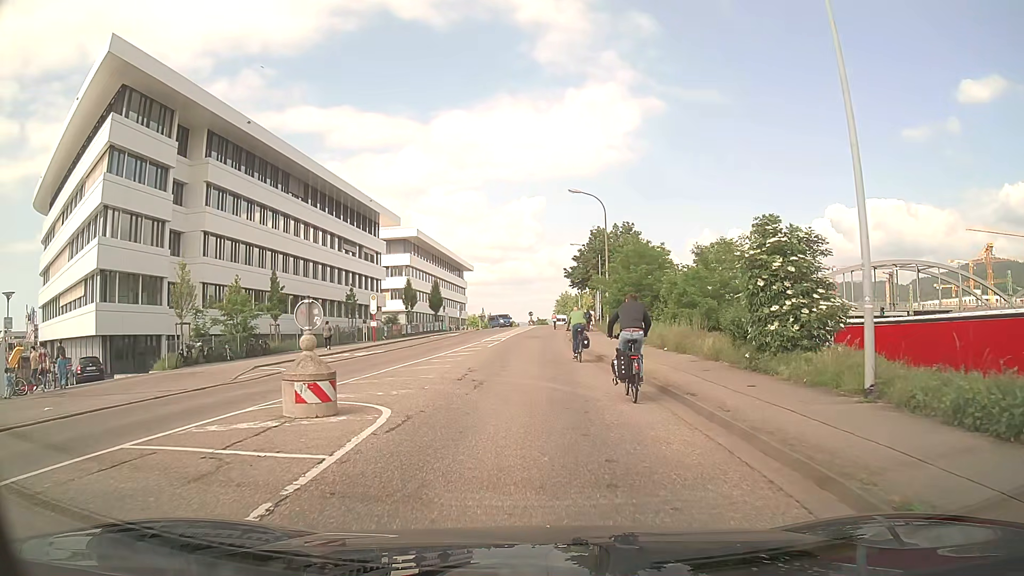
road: unclassified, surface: asphalt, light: Day
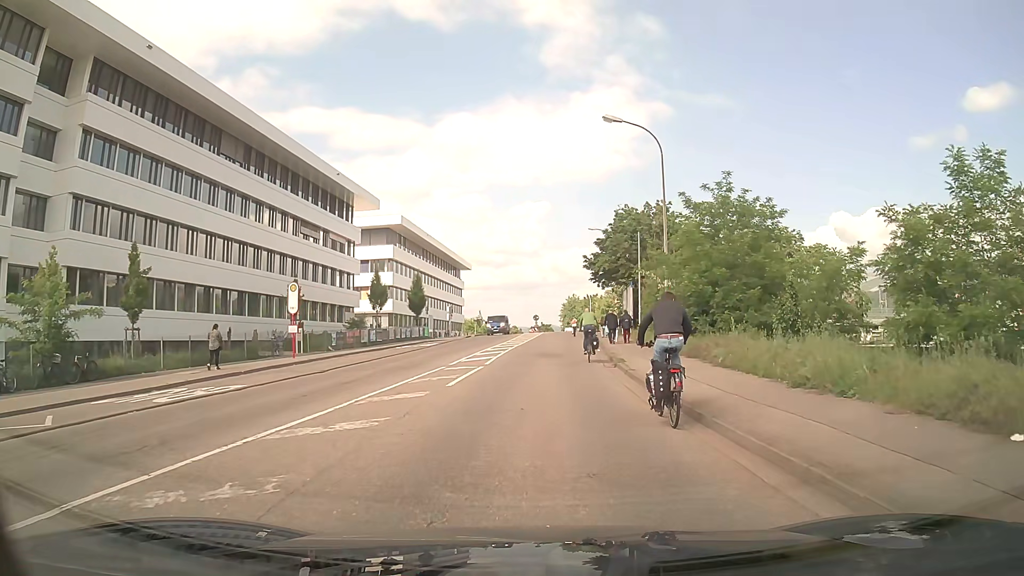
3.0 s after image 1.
(-0.3, +17.4) m; 0°
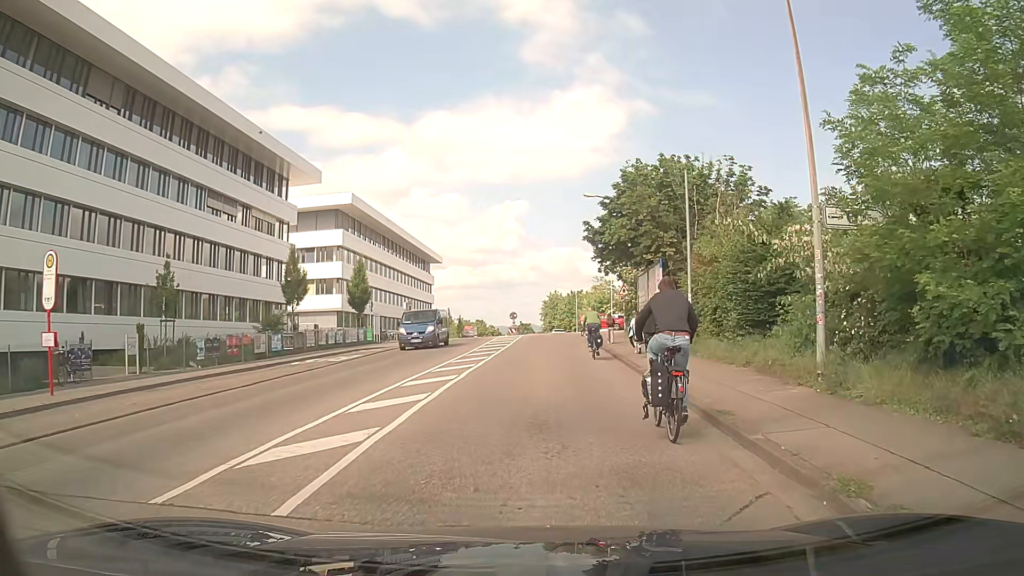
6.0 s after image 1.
(+0.1, +15.9) m; +2°
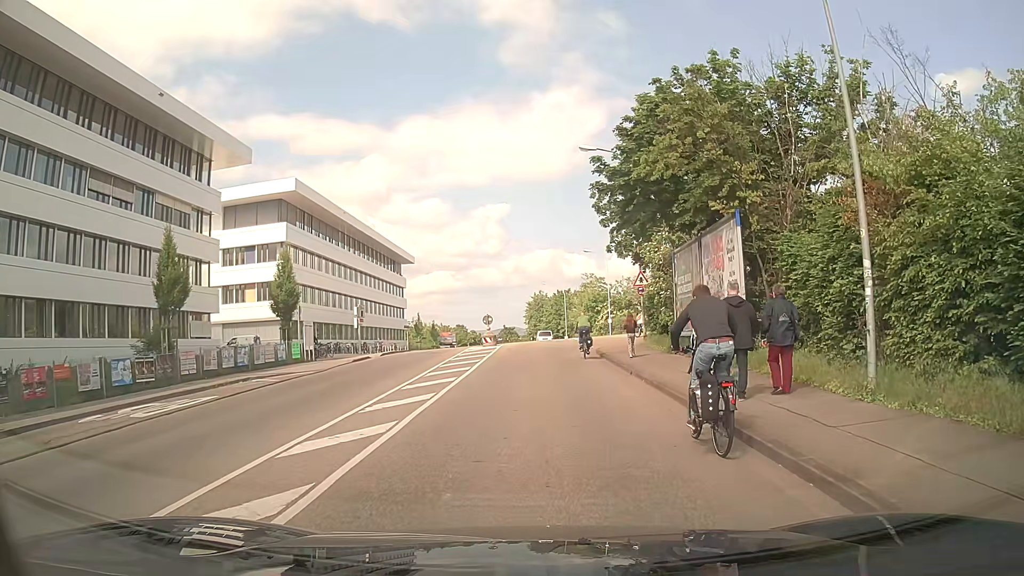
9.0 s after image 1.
(+0.1, +13.1) m; 0°
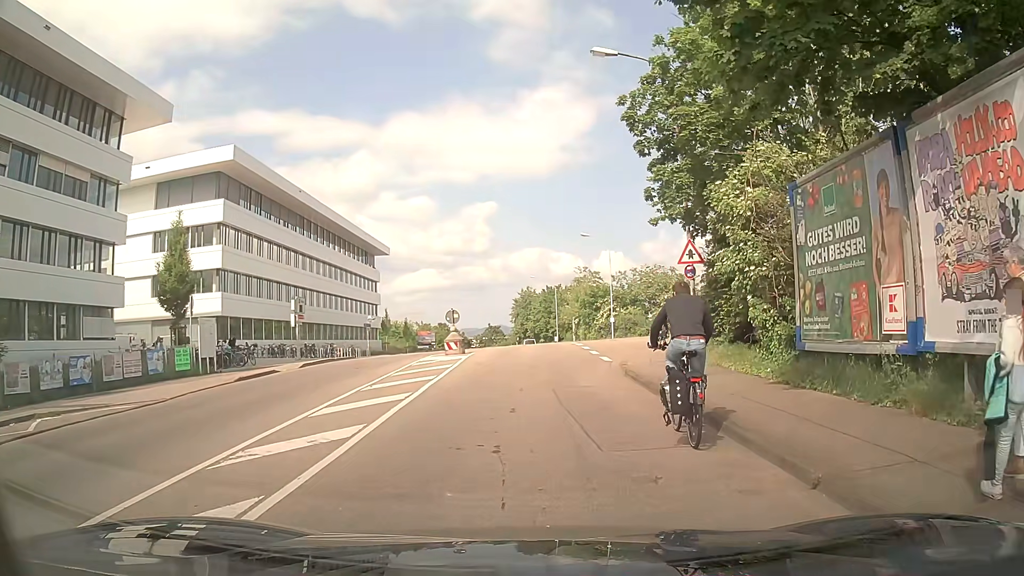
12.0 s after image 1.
(+0.3, +11.8) m; +1°
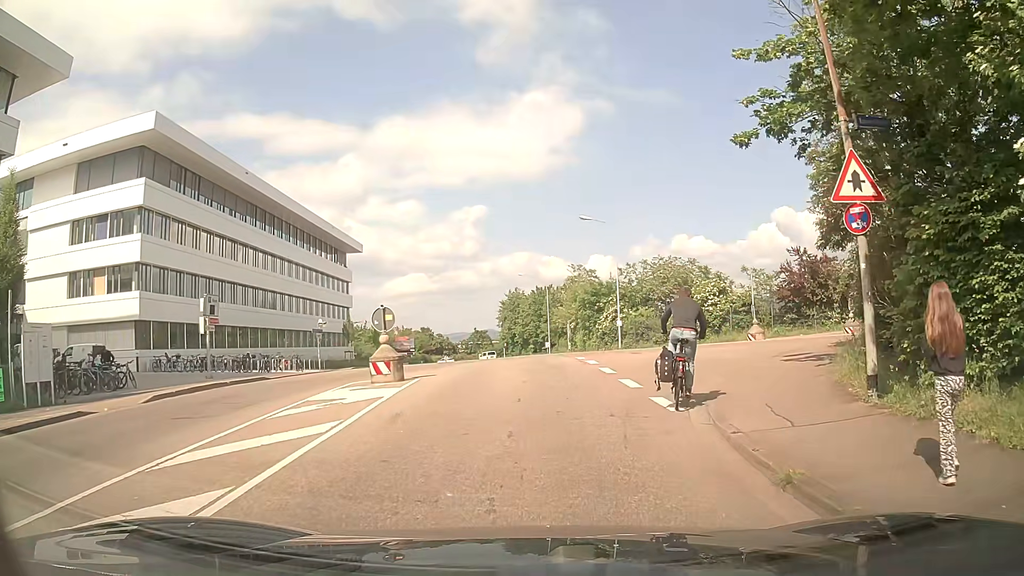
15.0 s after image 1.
(+0.2, +11.1) m; +2°
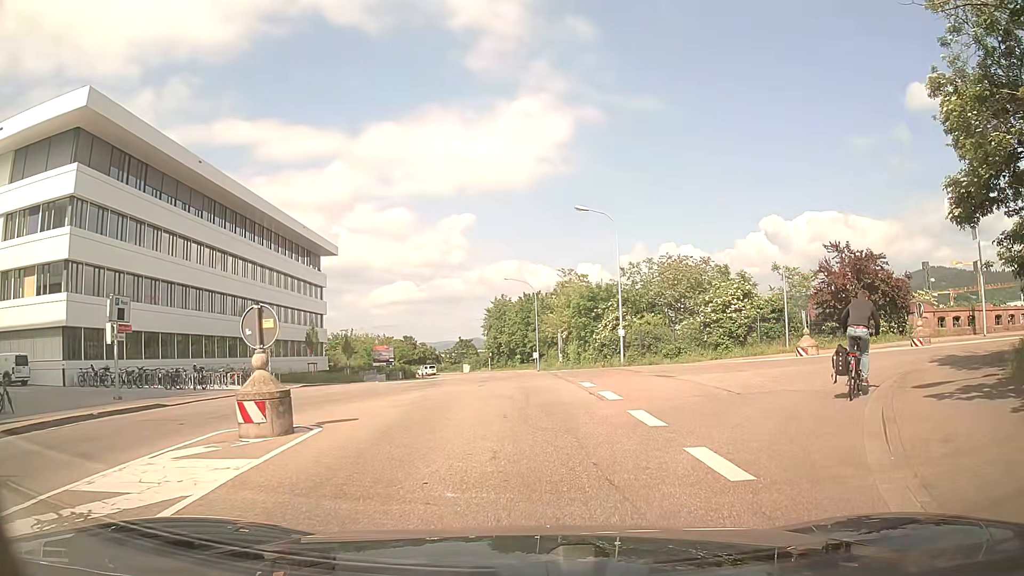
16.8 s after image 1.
(0.0, +7.1) m; -1°
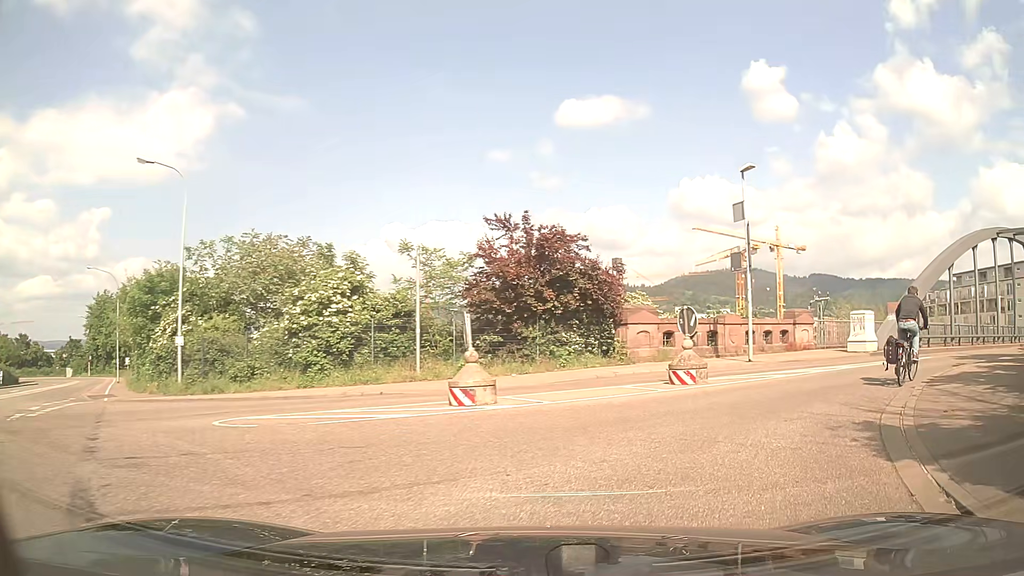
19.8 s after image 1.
(+3.3, +11.4) m; +35°
(+3, +10) (+10, +16) (+18, +21) (+27, +27) (+36, +32) (+44, +37) (+52, +42) (+60, +48) (+69, +53) (+78, +58) m
